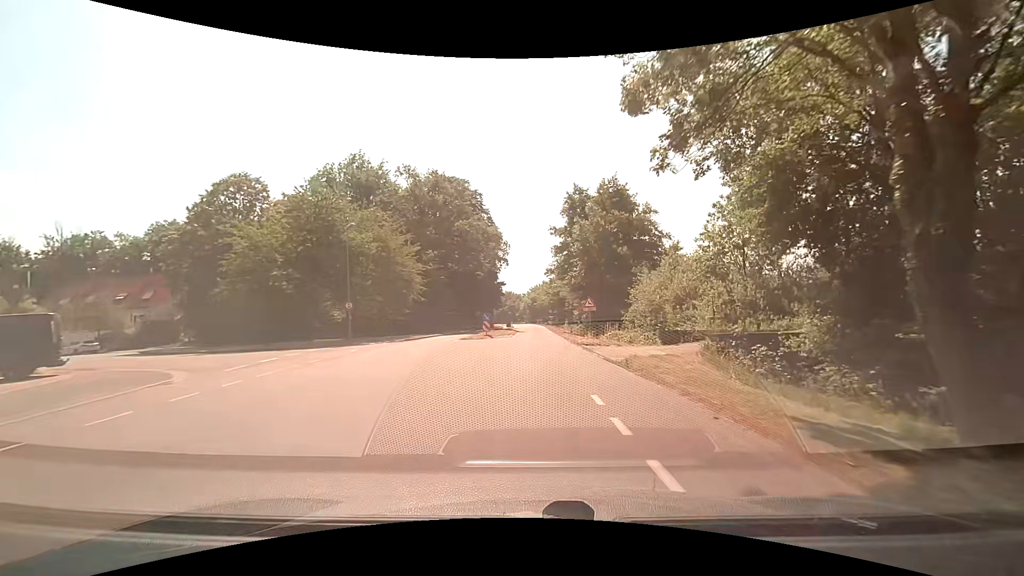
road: tertiary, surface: paved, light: Day
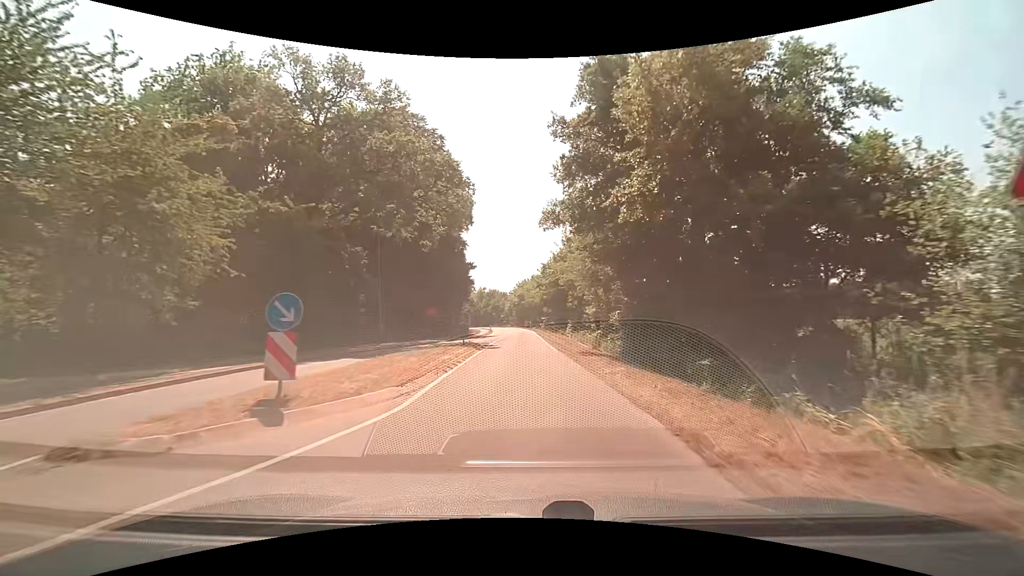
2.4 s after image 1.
(+0.7, +29.2) m; +2°
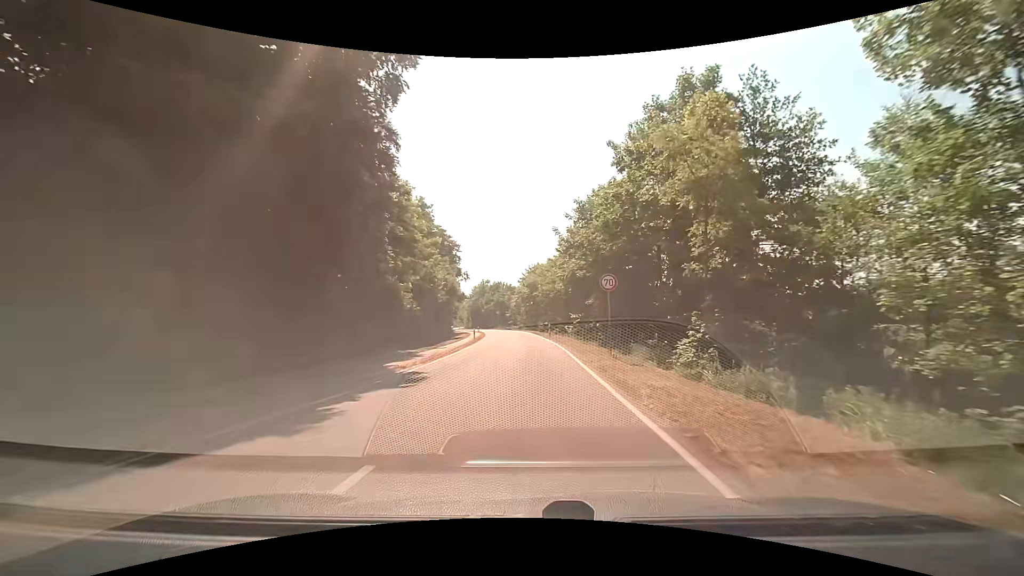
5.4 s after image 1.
(-0.5, +37.4) m; -1°
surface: asphalt
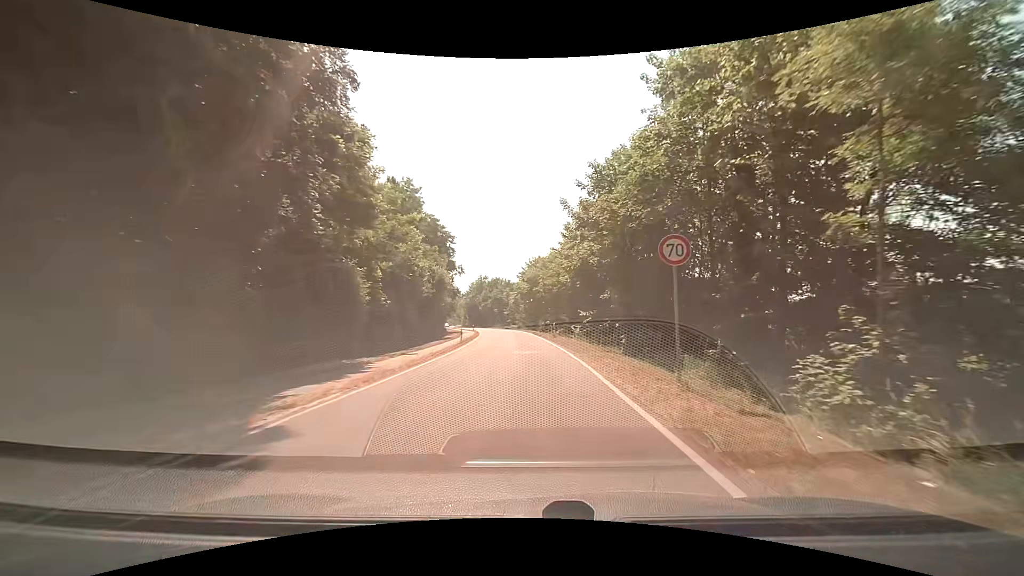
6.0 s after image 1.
(-0.1, +7.8) m; 0°
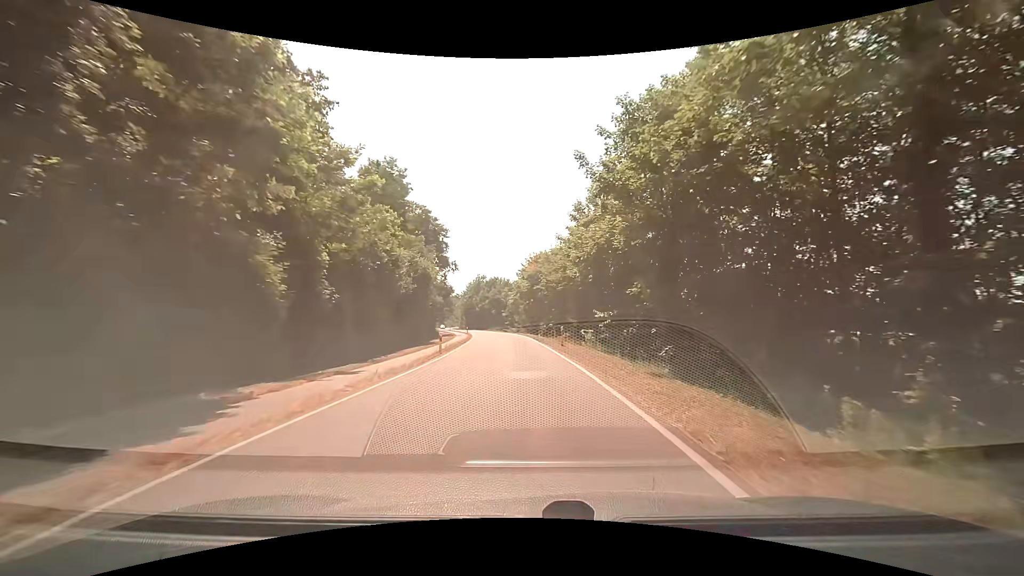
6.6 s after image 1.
(-0.1, +8.1) m; -1°
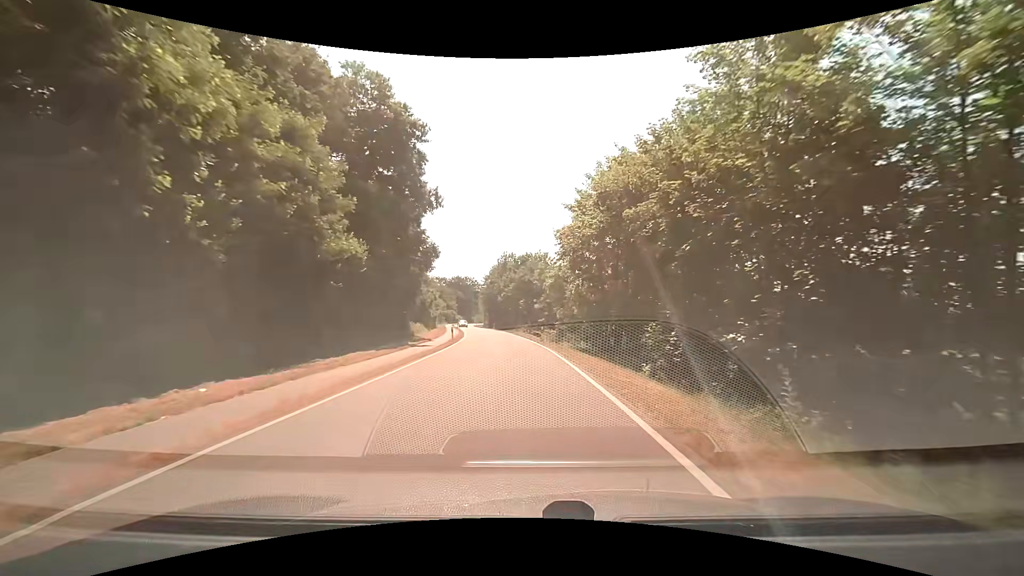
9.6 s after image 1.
(-1.0, +41.9) m; -4°
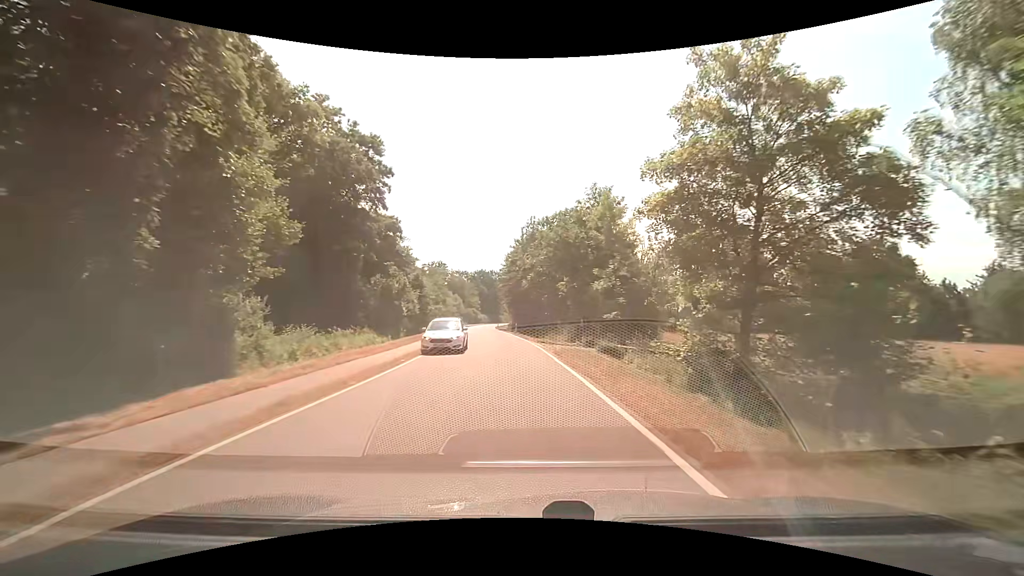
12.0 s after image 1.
(-0.9, +34.1) m; -3°
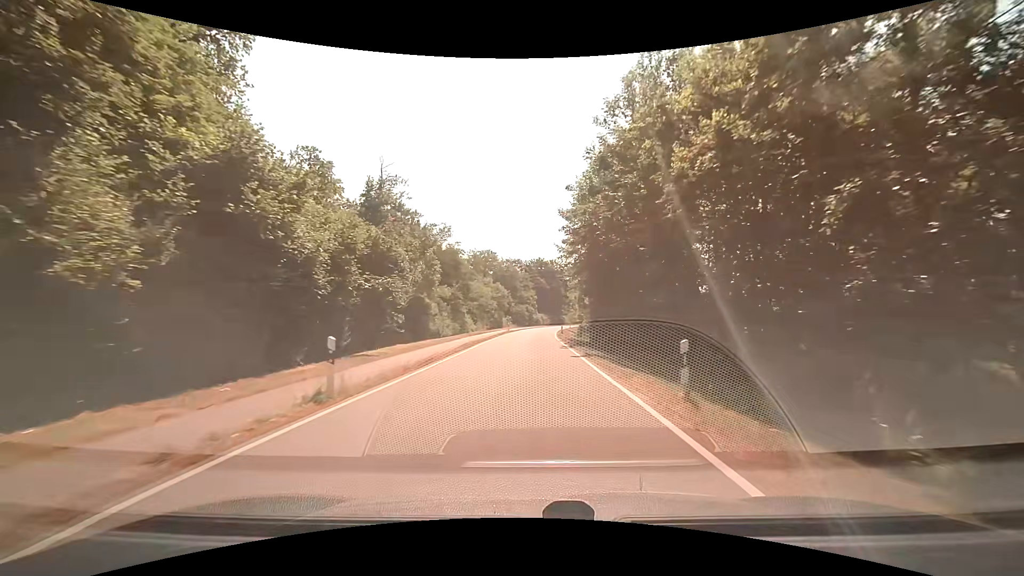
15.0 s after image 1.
(-2.8, +43.5) m; -7°
(0, +10) (0, +20) (0, +30) (+1, +40) (+1, +50) (+2, +60) (+3, +70) (+4, +80) (+5, +90) (+6, +100) m
